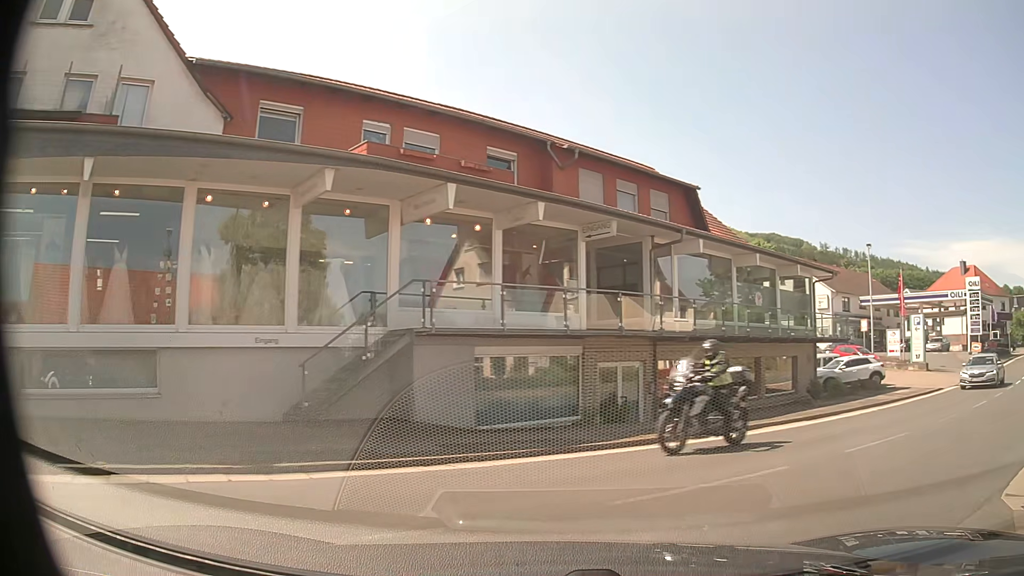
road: tertiary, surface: asphalt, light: Day
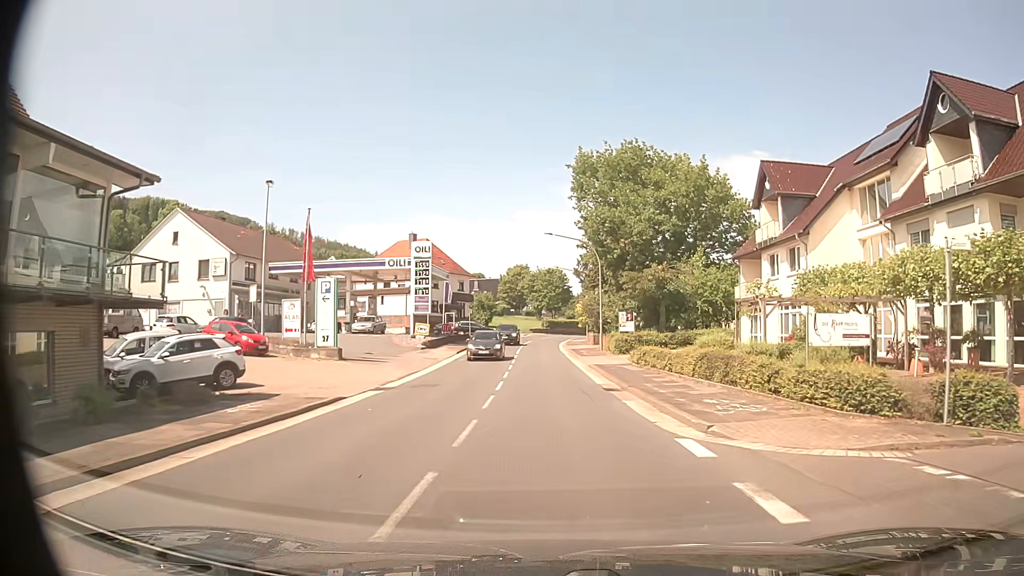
(+8.2, +12.7) m; +48°
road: primary
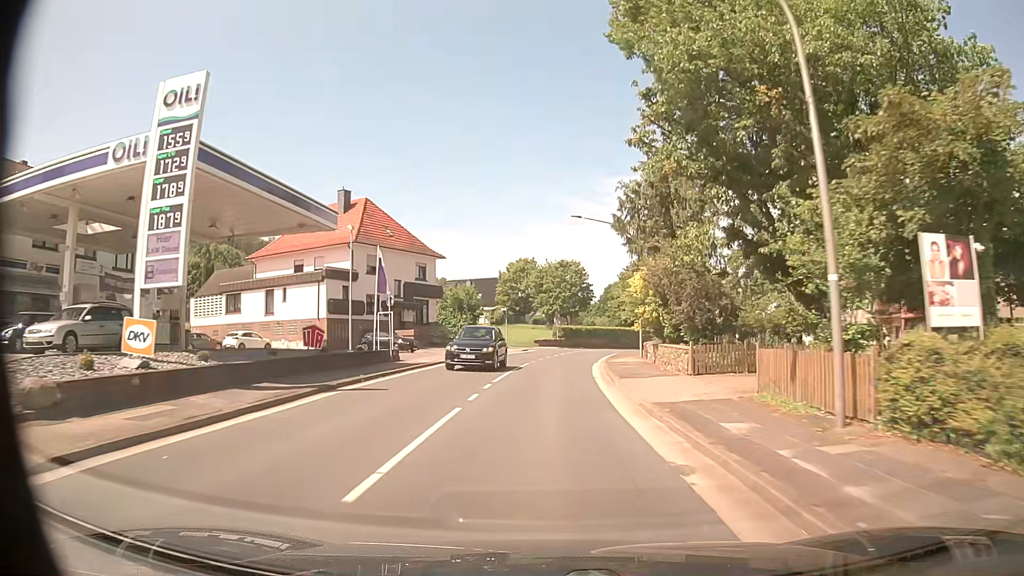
(+0.2, +36.5) m; -1°
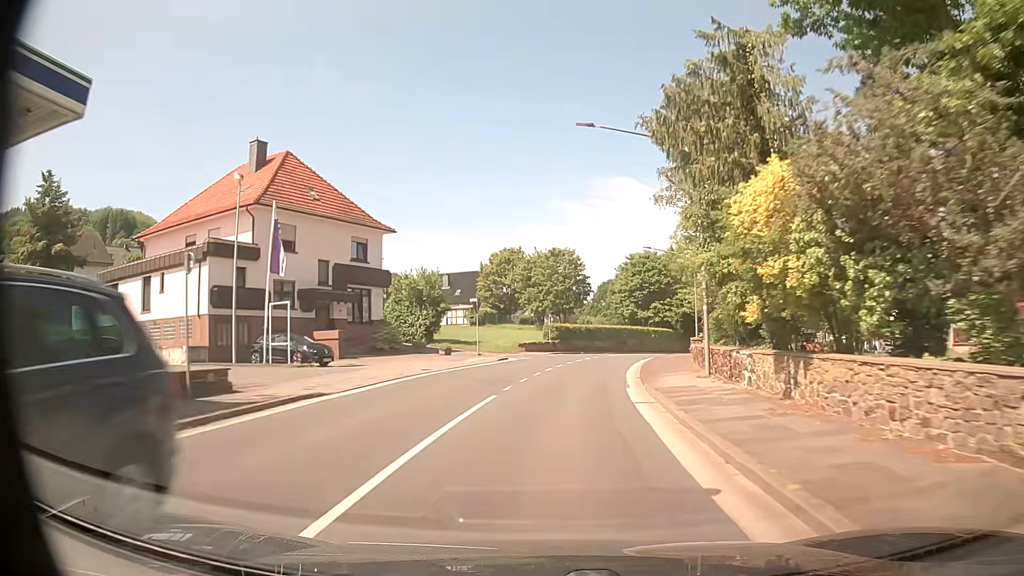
(+0.1, +16.8) m; +1°
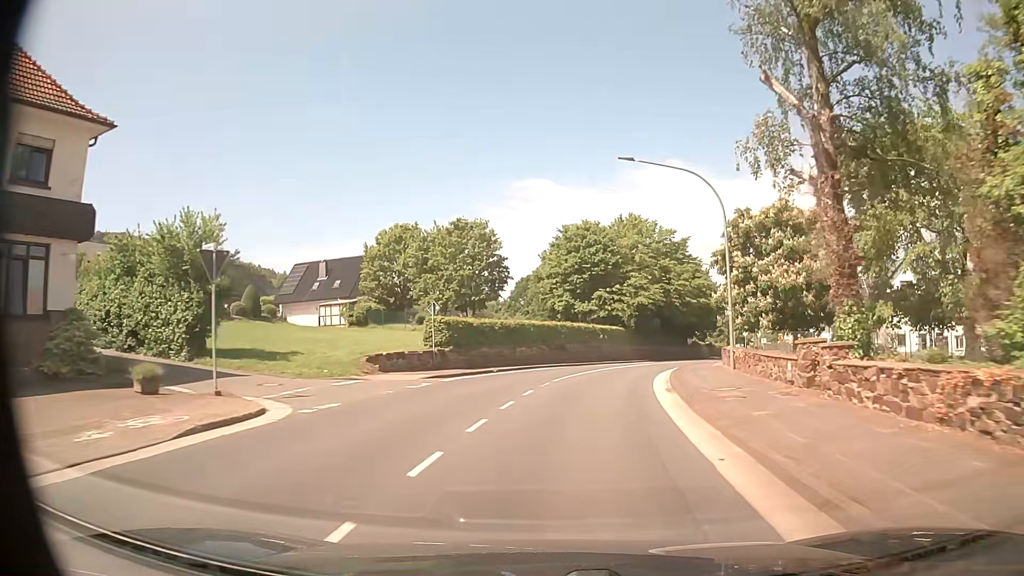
(+1.3, +24.9) m; +7°
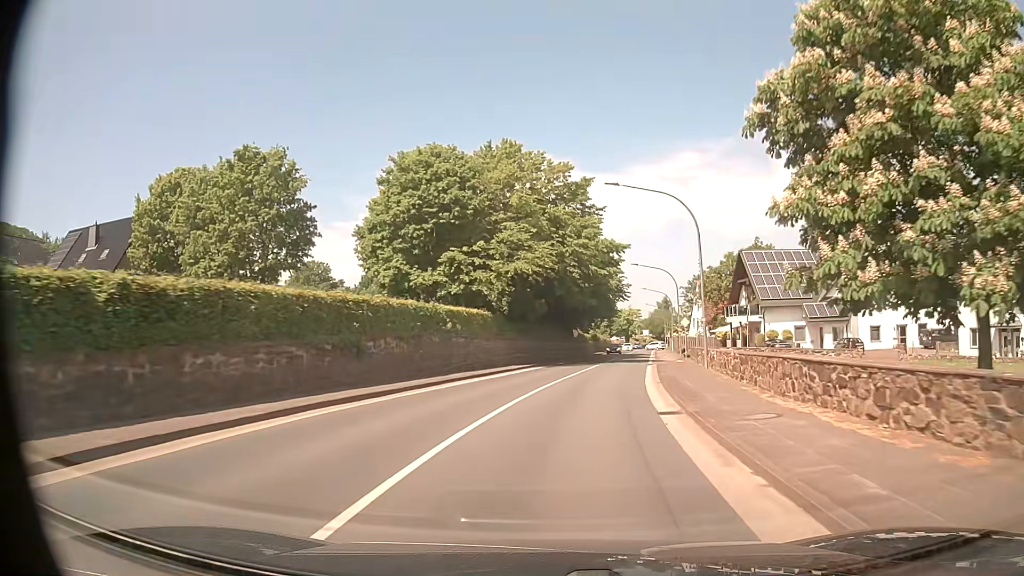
(+2.4, +24.7) m; +11°
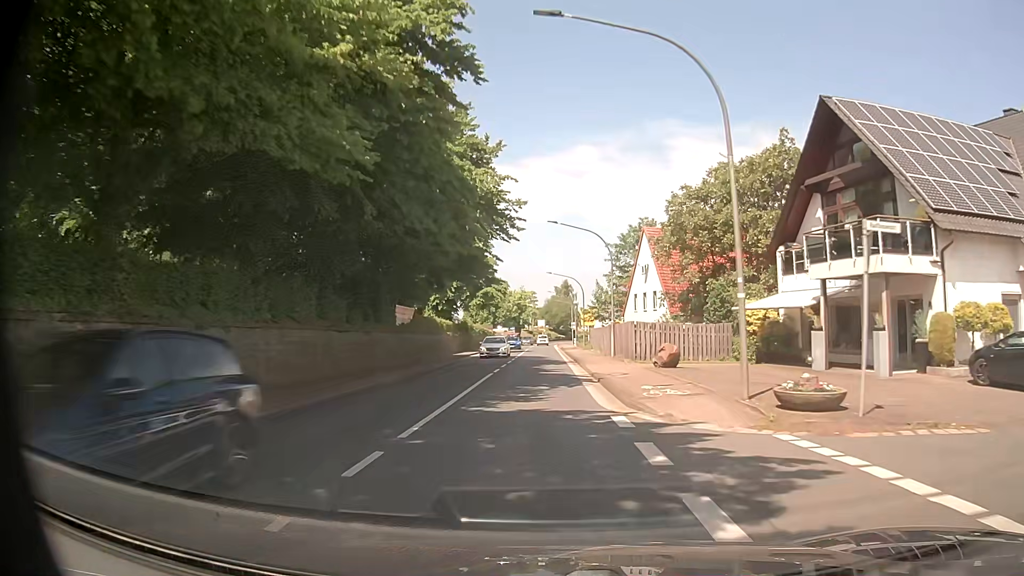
(+5.2, +42.6) m; +9°
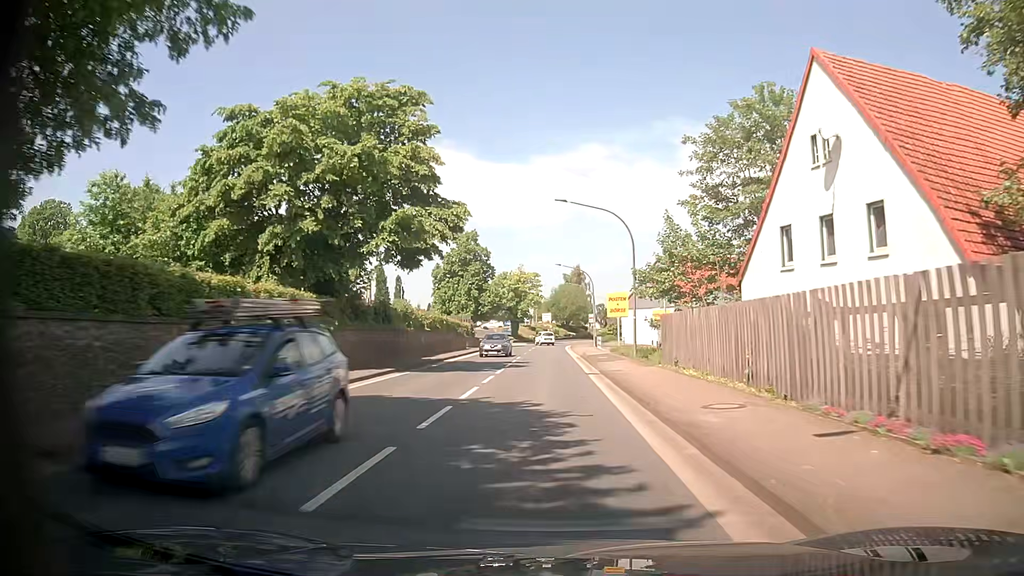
(0.0, +34.9) m; 0°
(0, +10) (0, +20) (0, +30) (0, +40) (0, +50) (0, +60) (0, +70) (+1, +80) (+2, +90) (+3, +100) m
